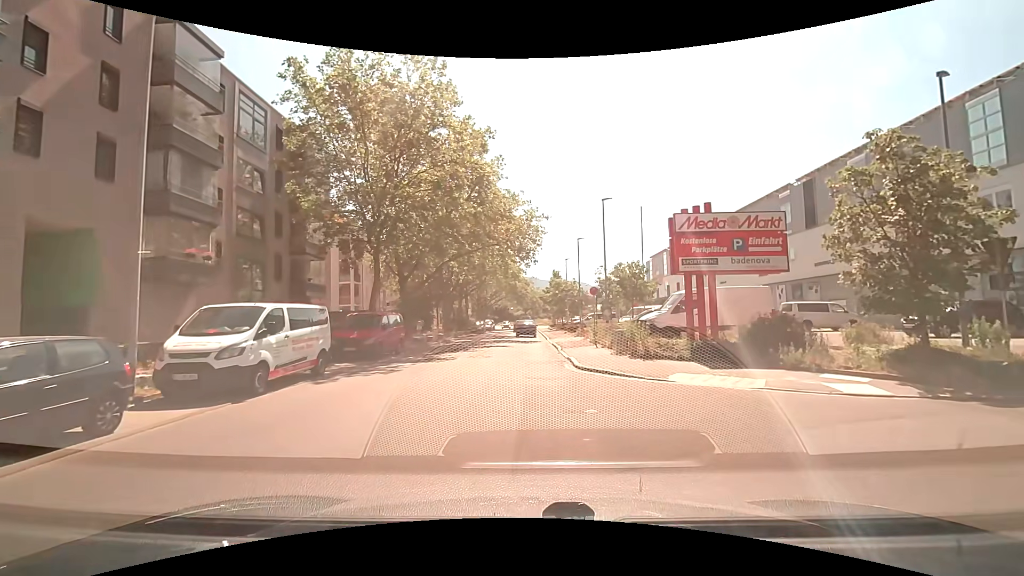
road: unclassified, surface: asphalt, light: Day
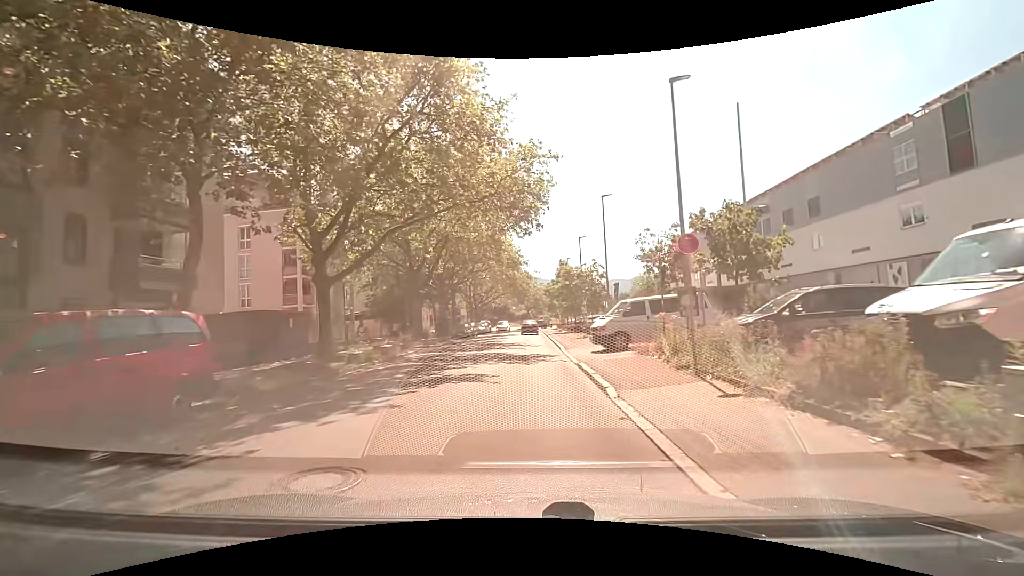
(+0.4, +14.8) m; 0°
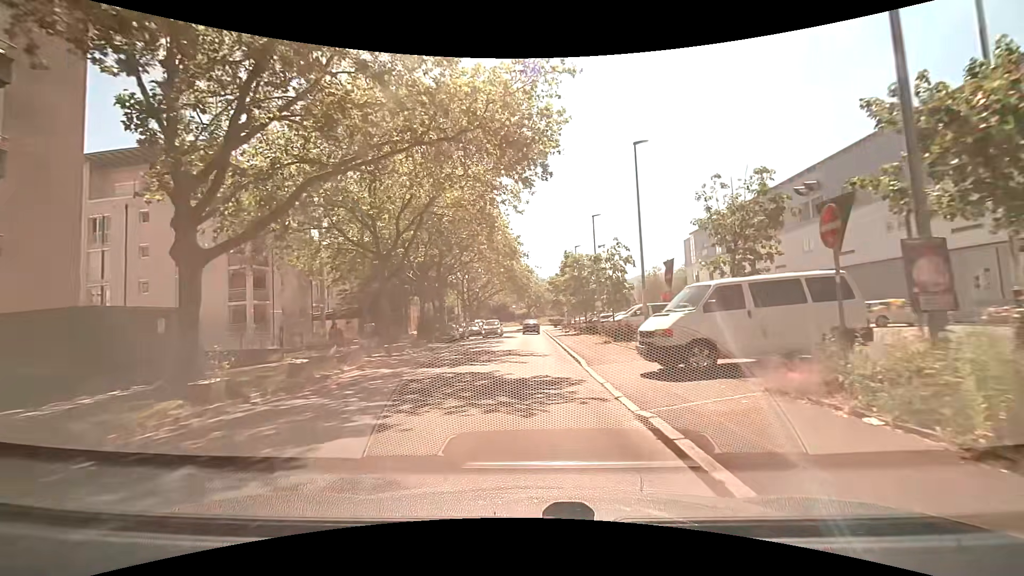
(+0.1, +8.7) m; +1°
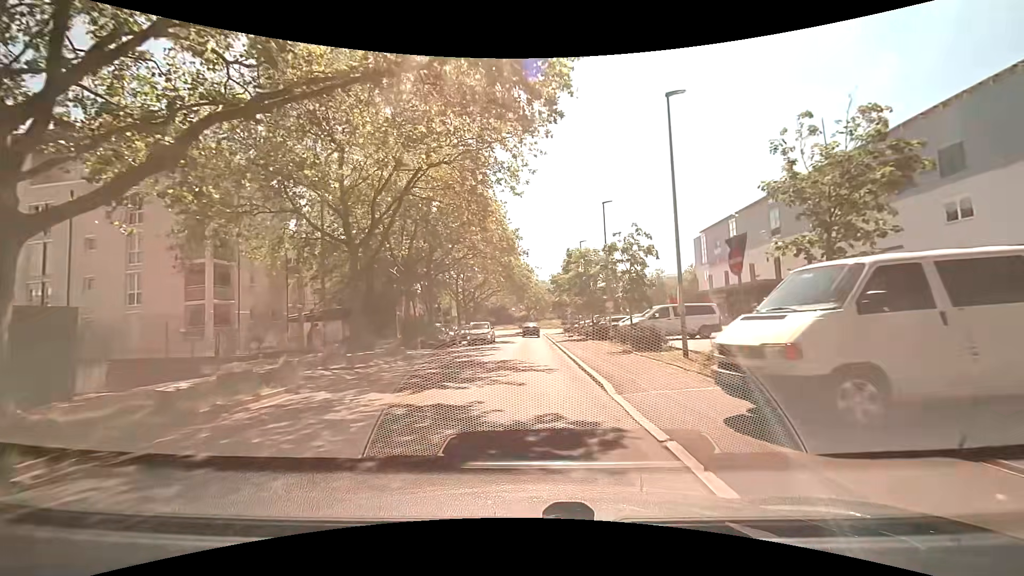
(0.0, +4.8) m; -1°
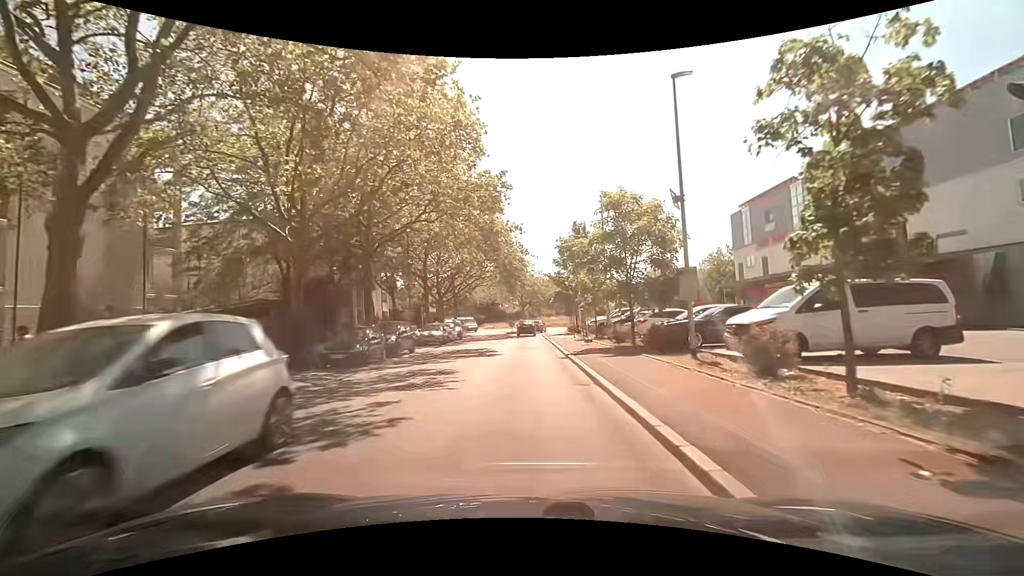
(+0.2, +15.2) m; +2°
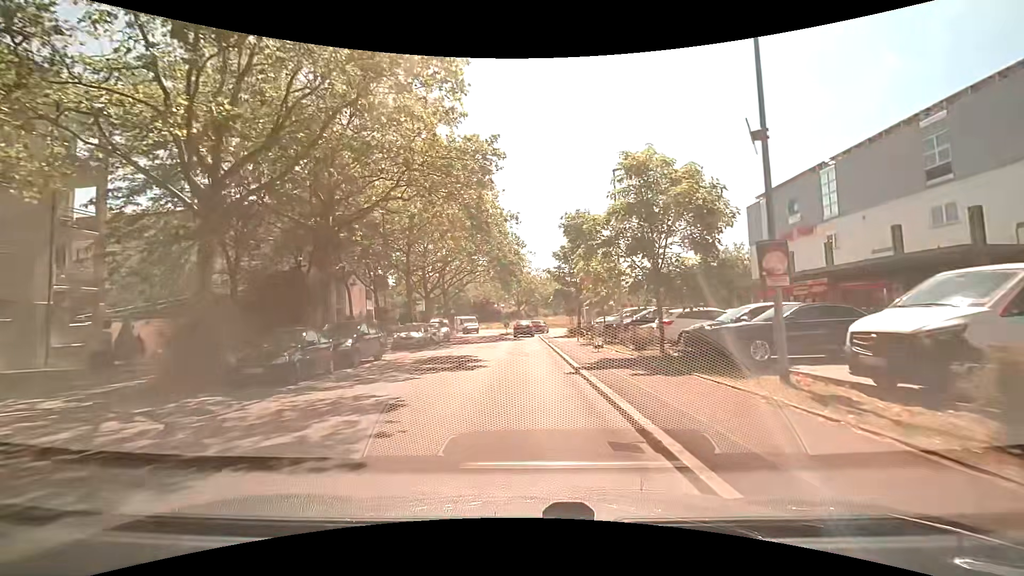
(0.0, +5.1) m; 0°
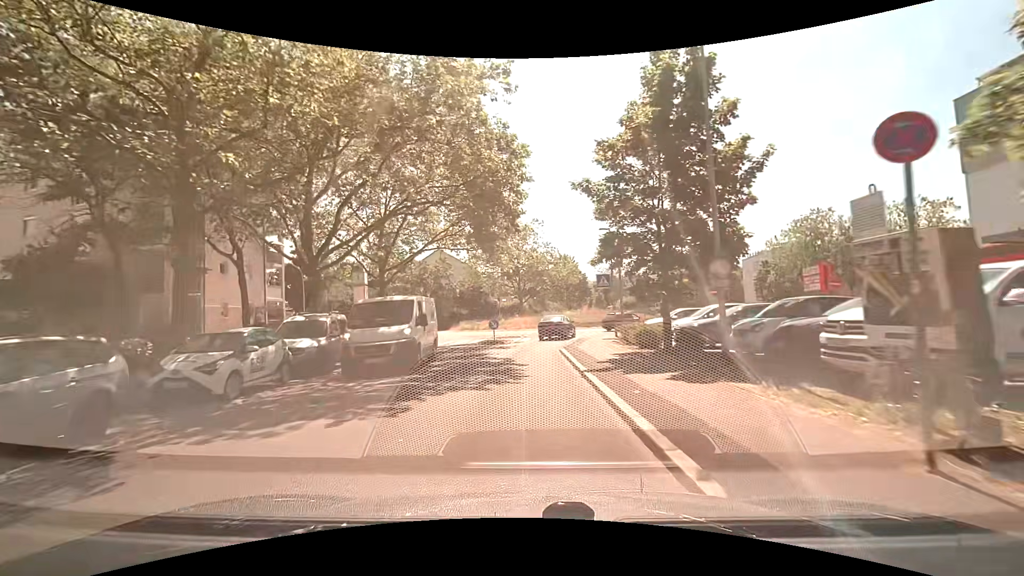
(-0.3, +25.0) m; -1°
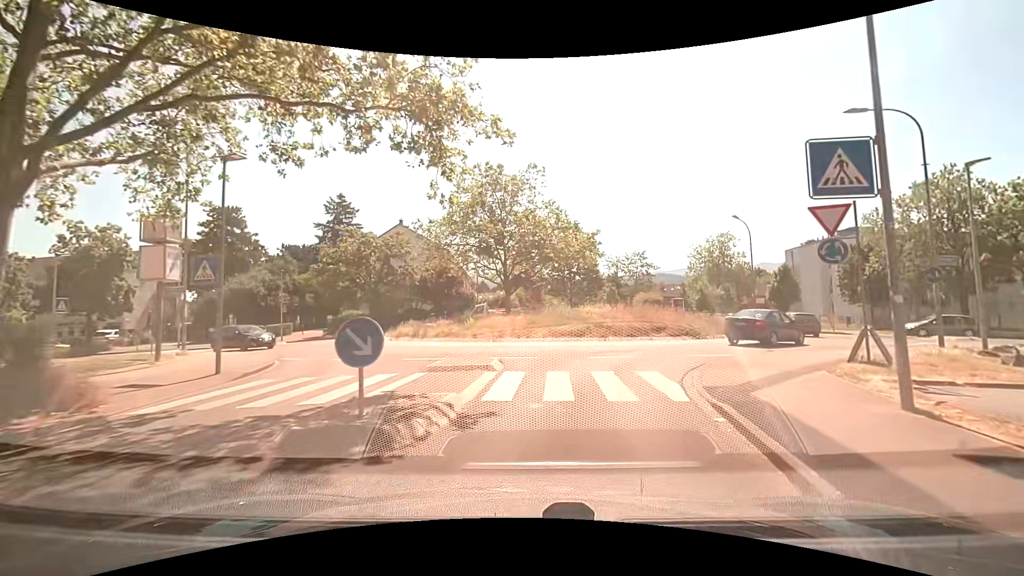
(-0.2, +21.2) m; 0°
